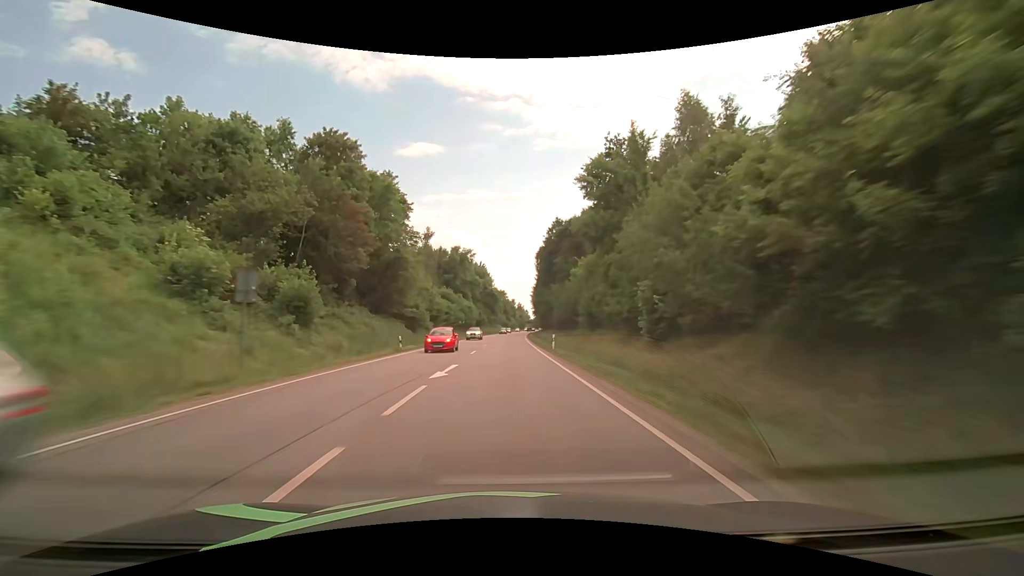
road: primary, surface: asphalt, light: Day
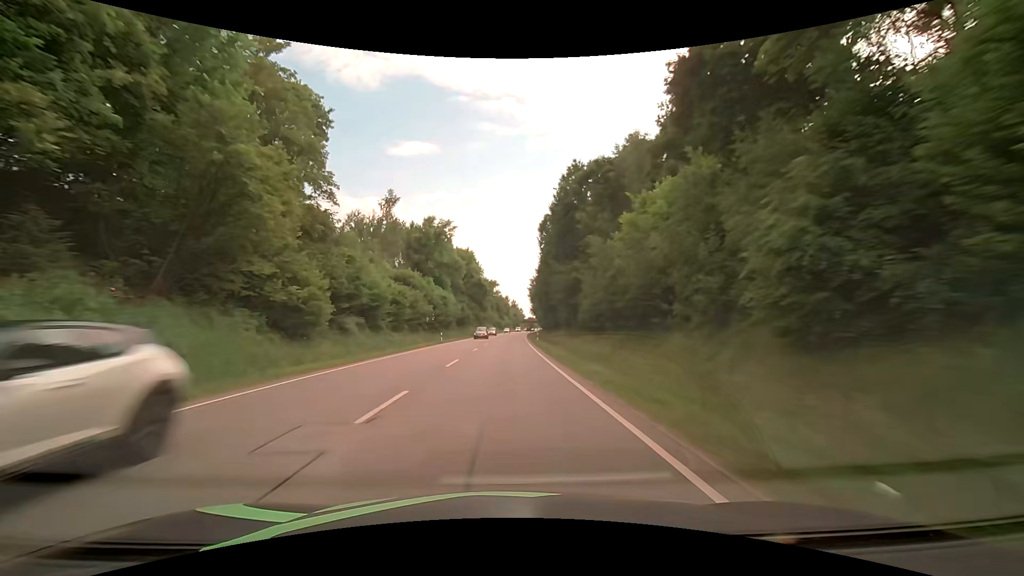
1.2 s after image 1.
(+0.1, +31.6) m; +1°
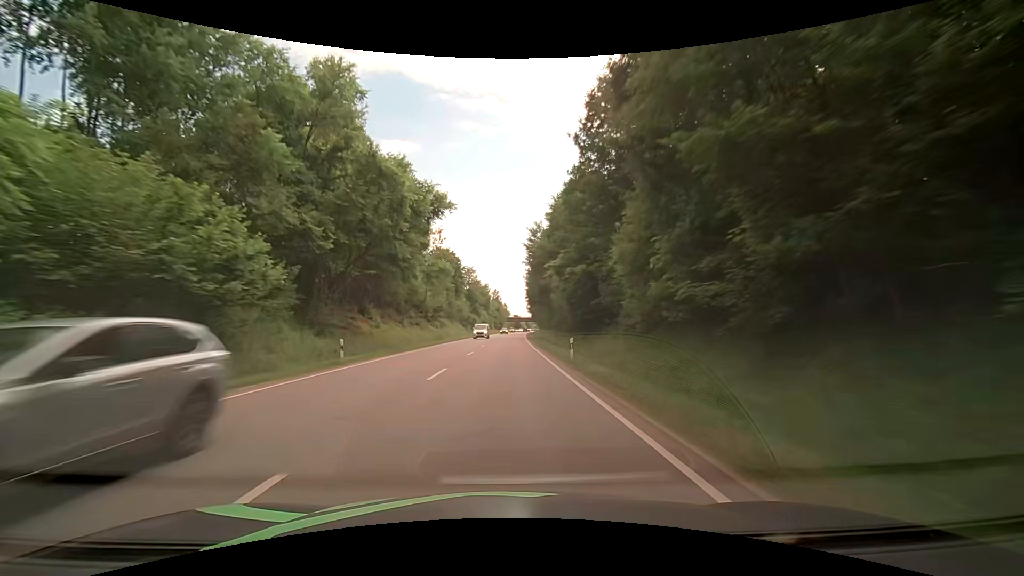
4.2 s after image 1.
(+1.0, +79.0) m; +2°
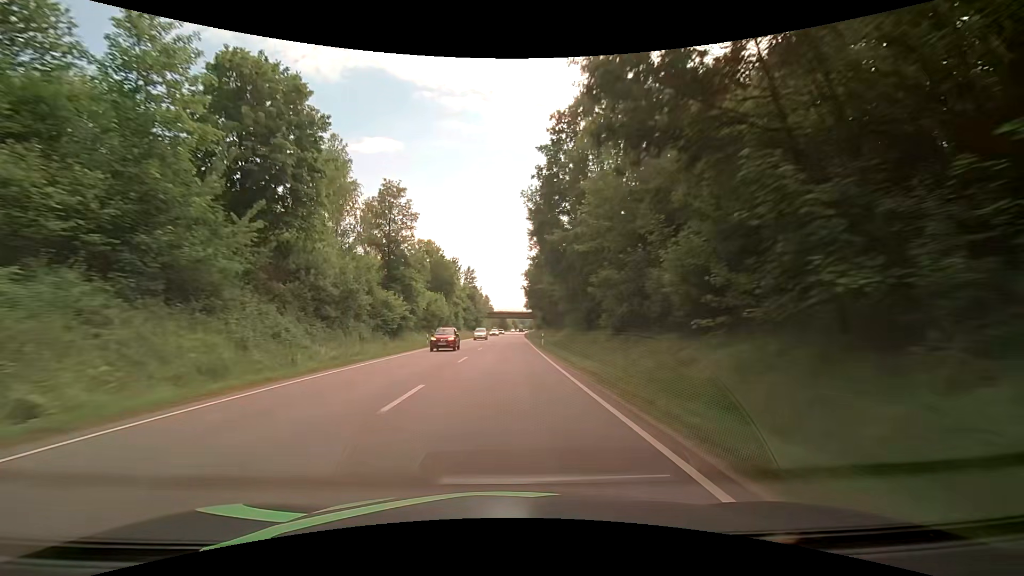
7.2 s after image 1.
(+1.3, +79.0) m; +2°
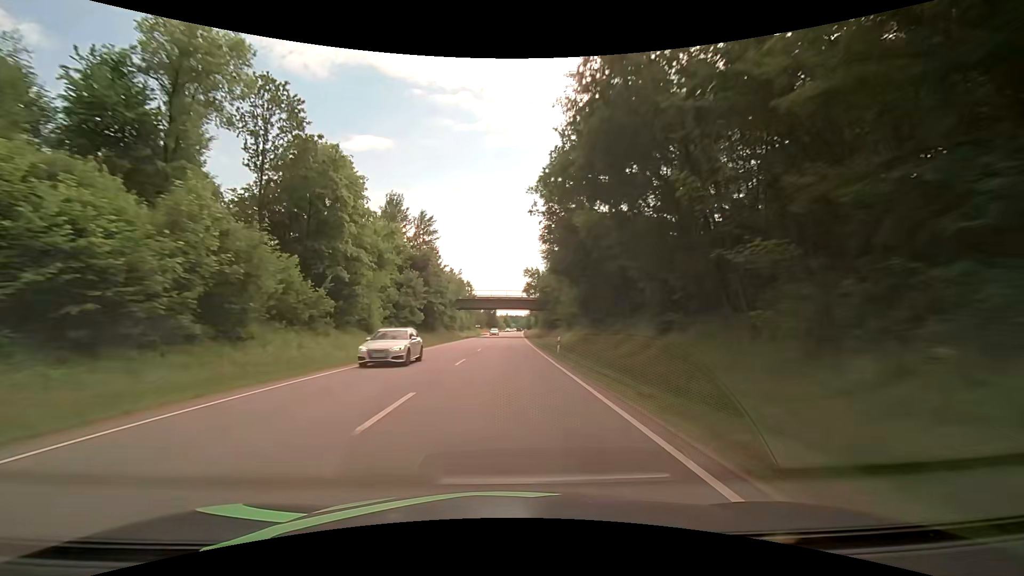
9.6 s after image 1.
(+0.4, +63.2) m; +1°
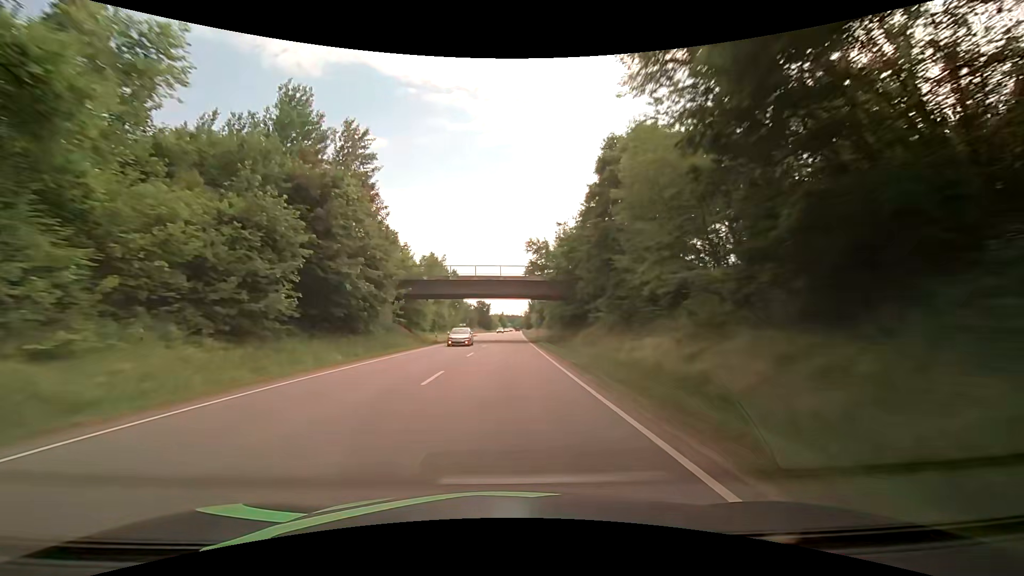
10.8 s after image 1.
(+0.1, +31.6) m; 0°
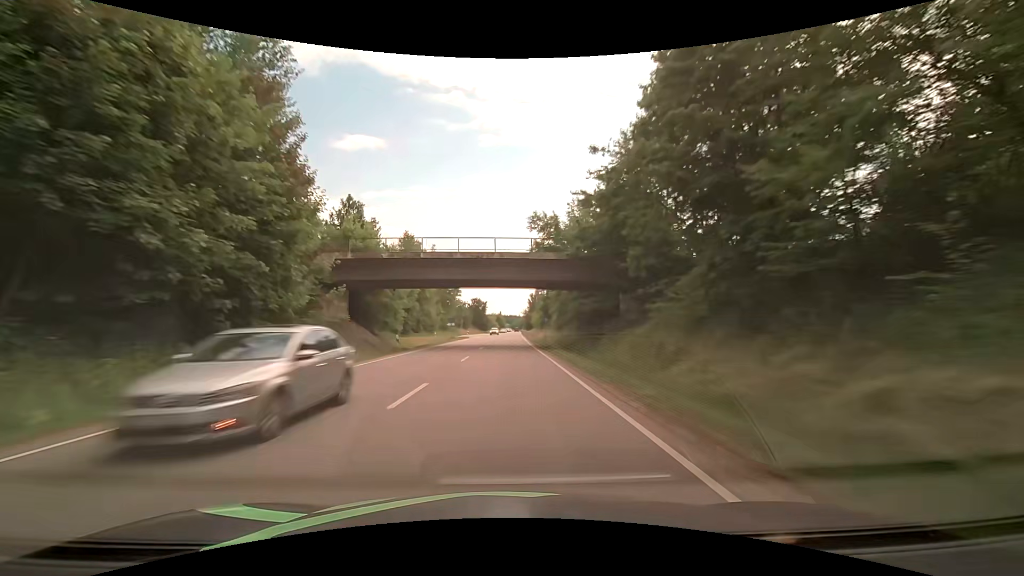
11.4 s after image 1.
(0.0, +15.8) m; 0°
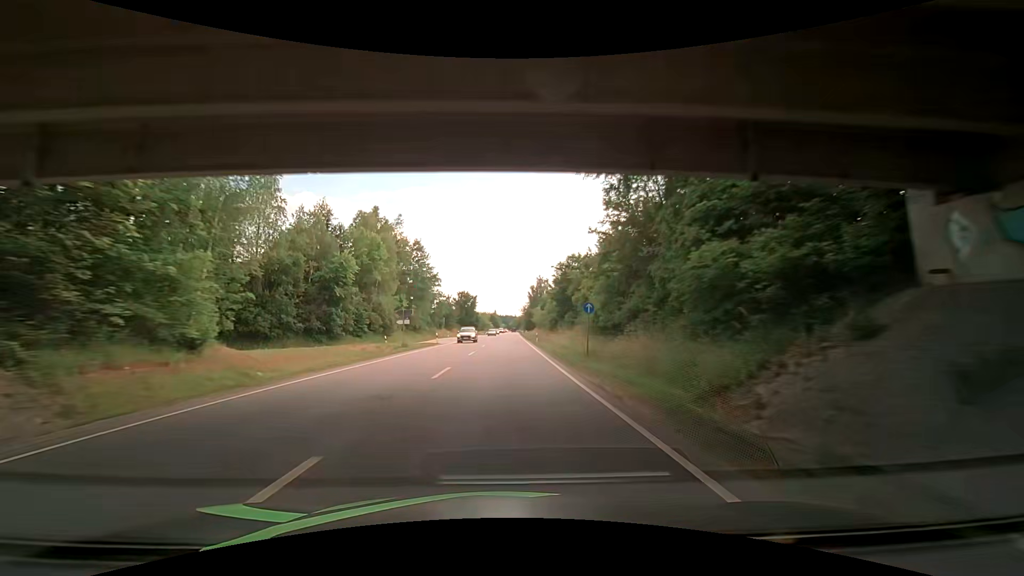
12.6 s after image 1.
(+0.1, +31.6) m; 0°
(0, +10) (0, +20) (0, +30) (0, +40) (0, +50) (+1, +60) (+1, +70) (+1, +80) (+1, +90) (+1, +100) m
